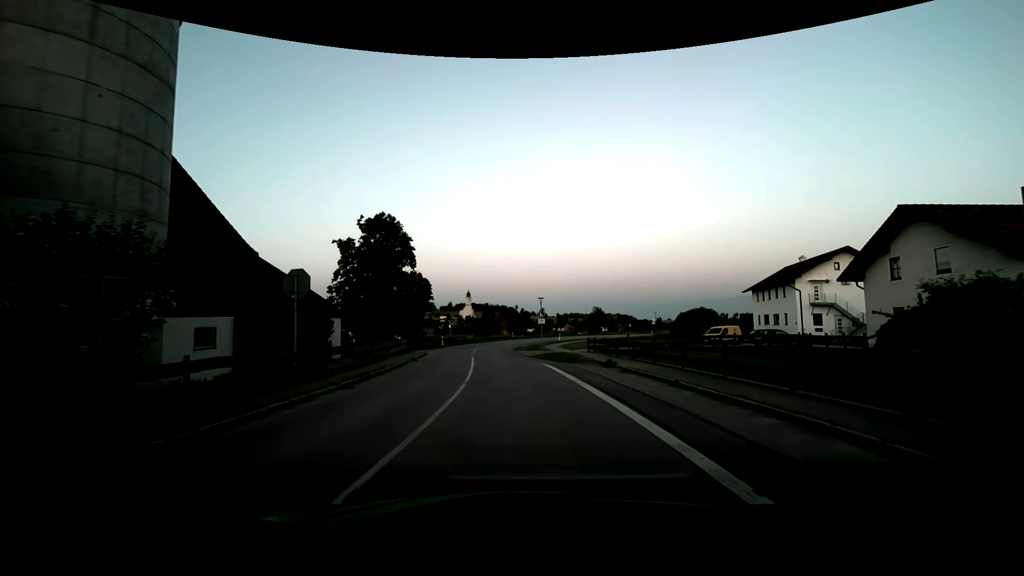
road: secondary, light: Dusk
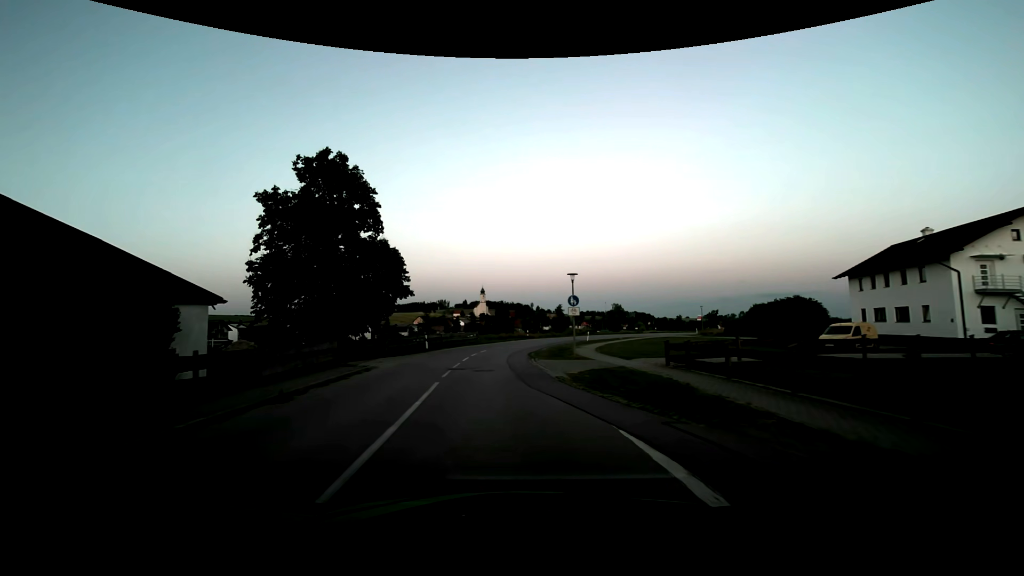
(0.0, +16.2) m; -2°
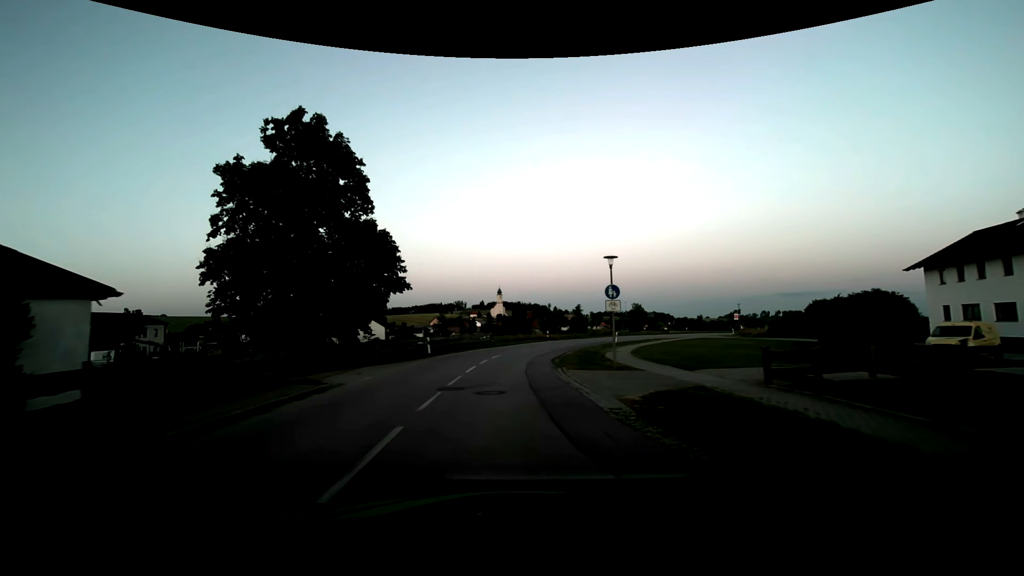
(-0.1, +6.2) m; -2°
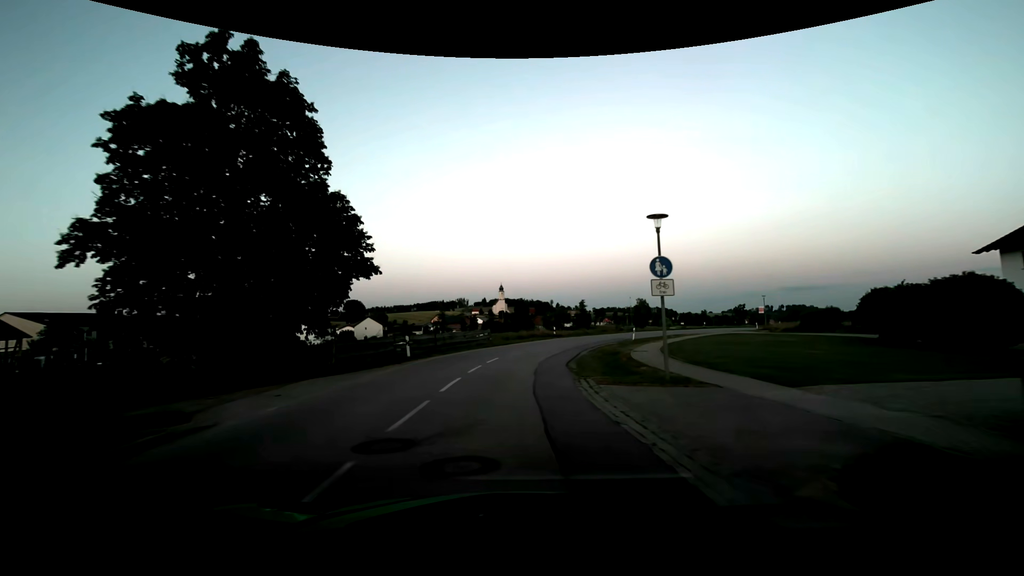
(0.0, +6.5) m; 0°
(0, +10) (+1, +20) (+2, +30) (+5, +39) (+9, +48) (+15, +56) (+22, +64) (+30, +70) (+37, +77) (+45, +83) m
